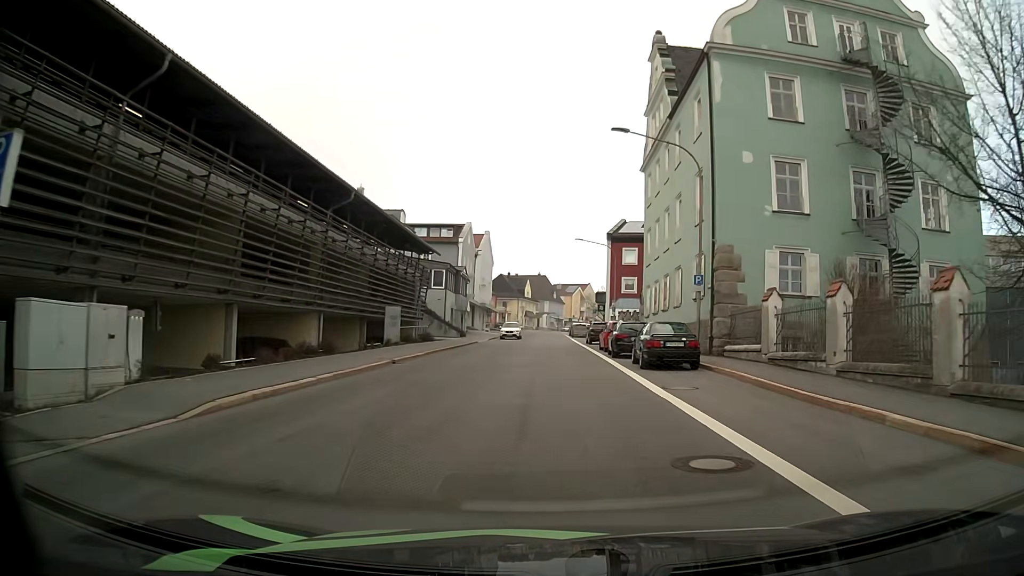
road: secondary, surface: asphalt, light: Day
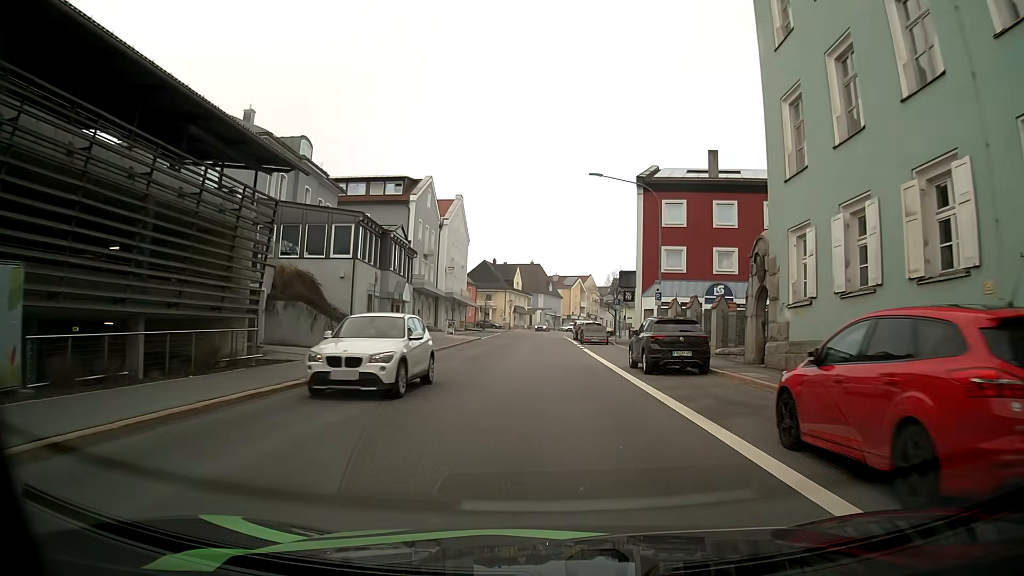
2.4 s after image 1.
(+0.1, +27.6) m; +1°
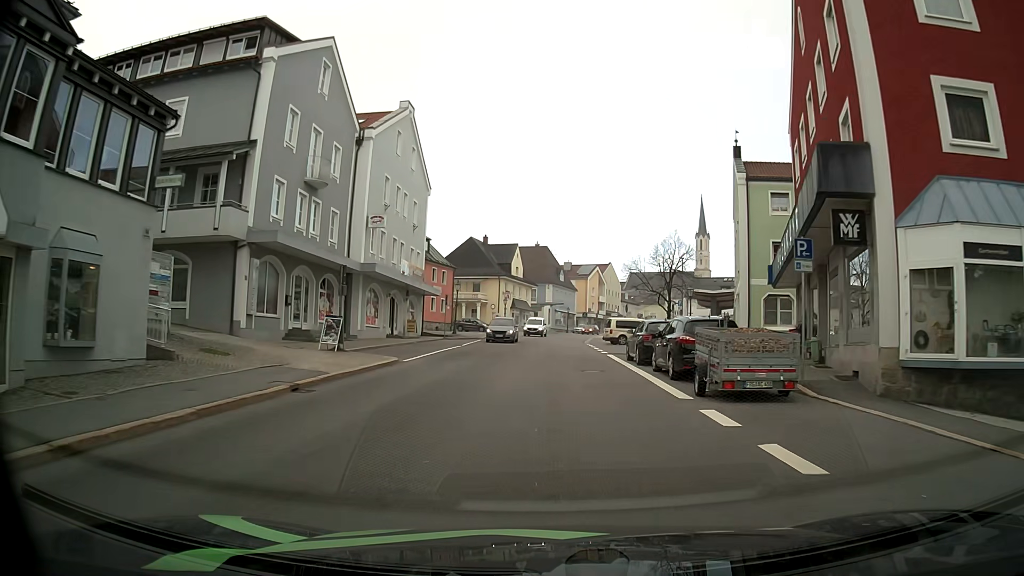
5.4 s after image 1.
(-0.5, +32.4) m; -1°
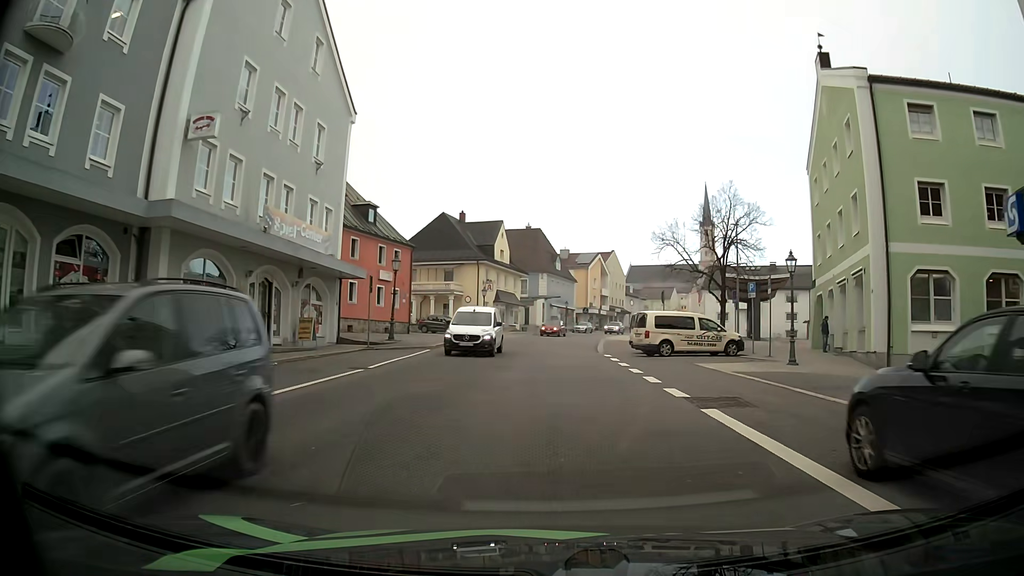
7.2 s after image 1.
(+0.1, +18.4) m; 0°
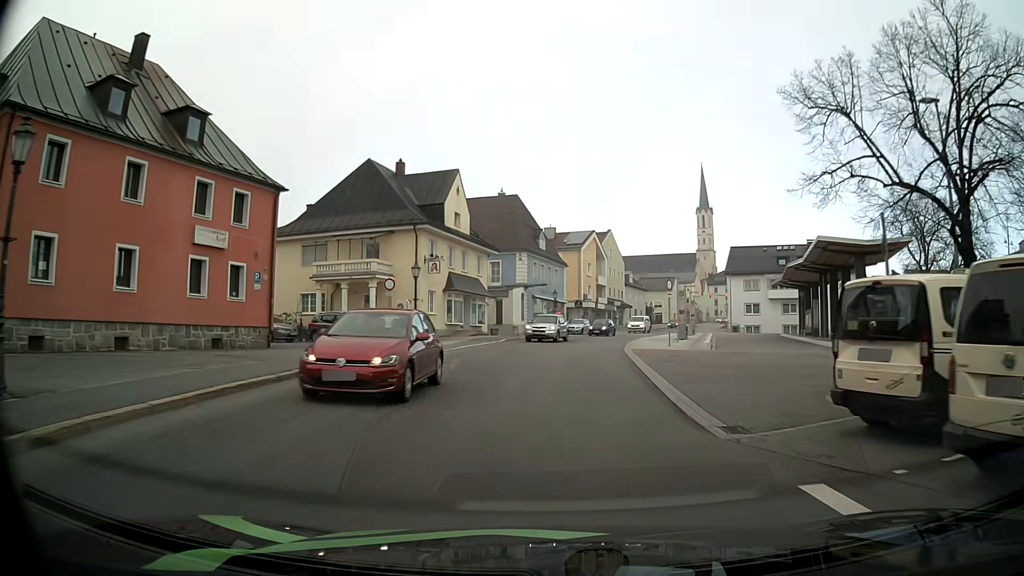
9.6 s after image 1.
(+0.3, +23.3) m; +2°
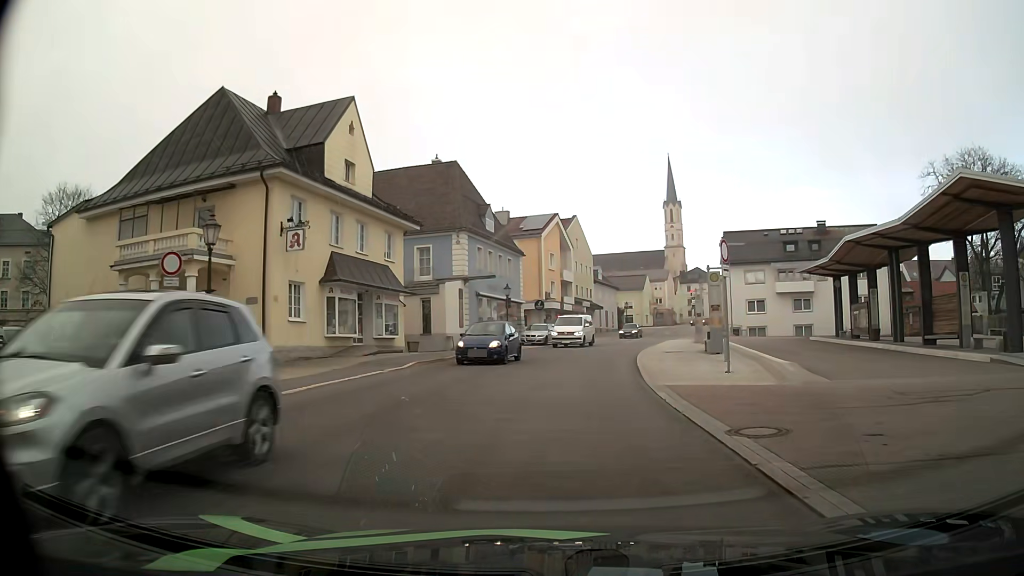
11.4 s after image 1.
(+0.5, +16.9) m; +3°
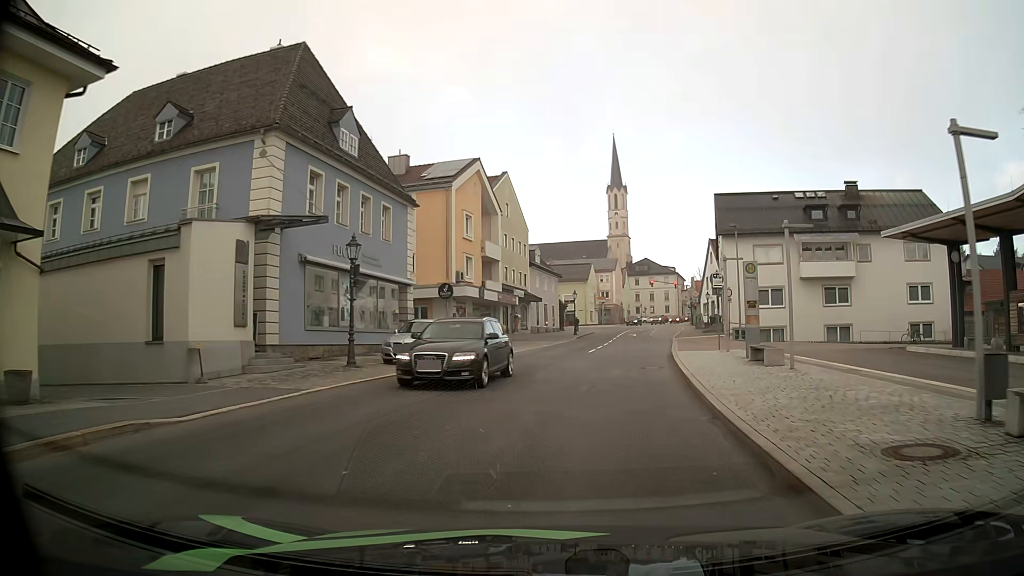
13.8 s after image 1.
(+1.3, +22.5) m; +6°
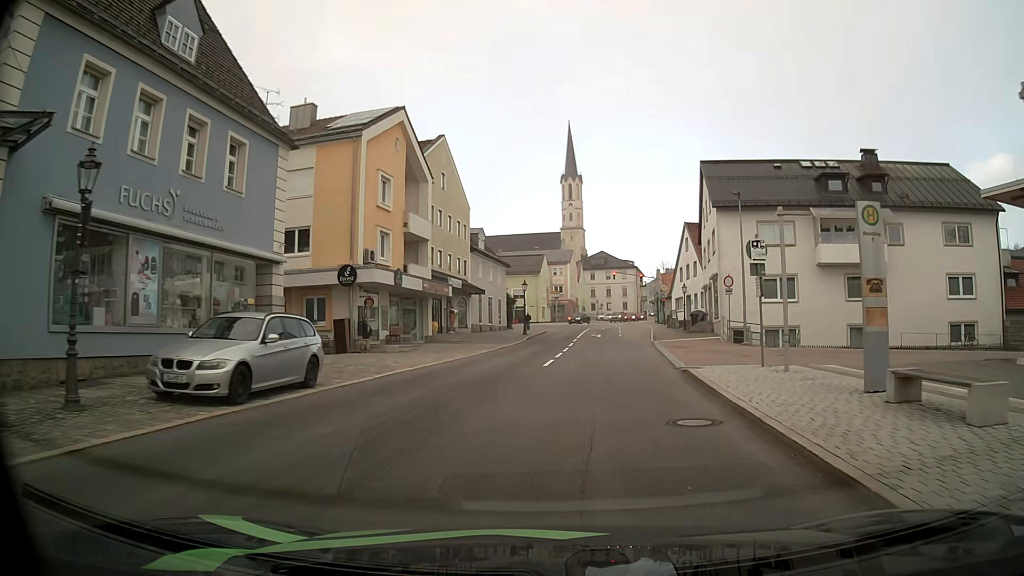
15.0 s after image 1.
(+0.4, +11.0) m; +4°
